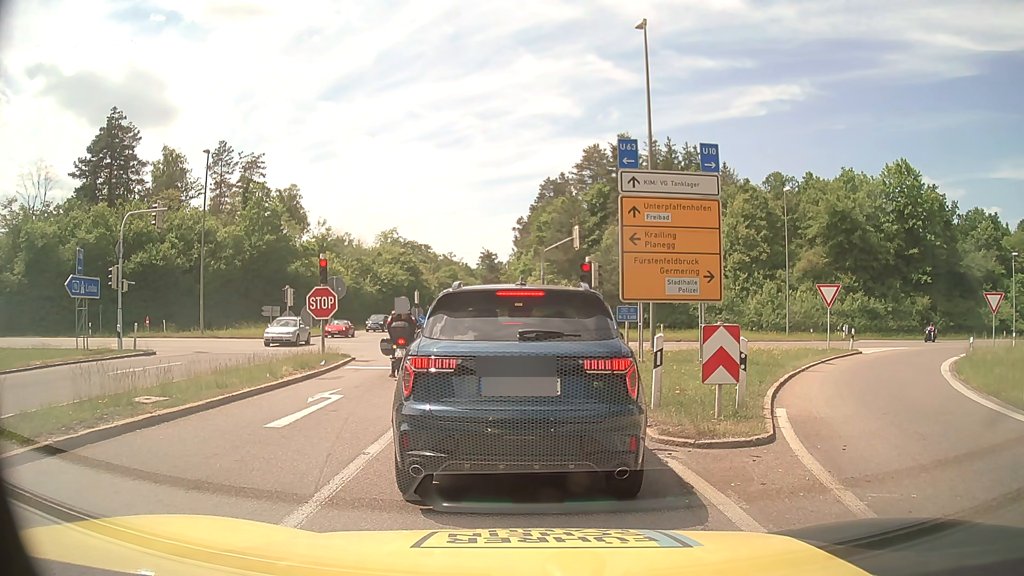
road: motorway_link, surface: asphalt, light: Day
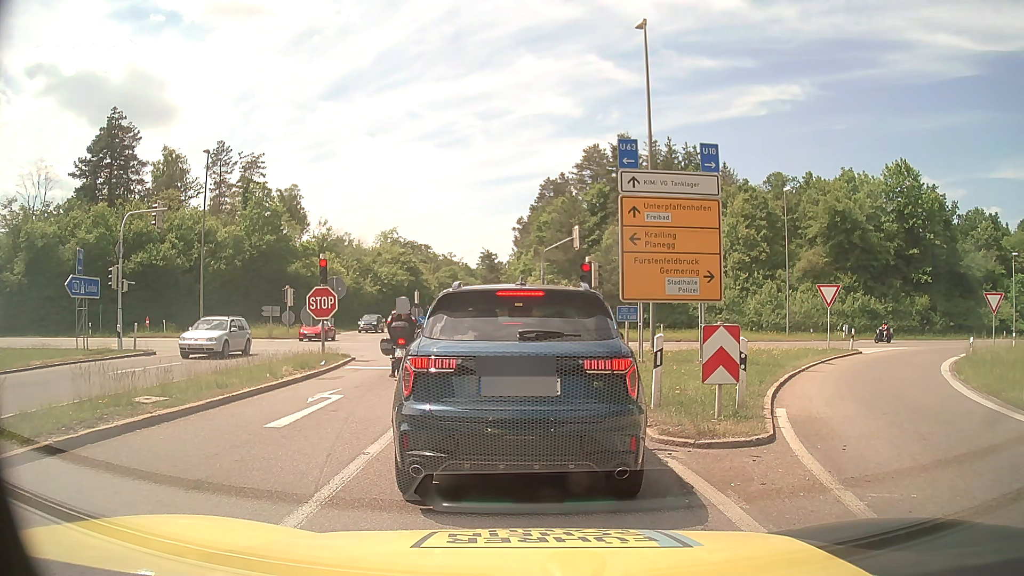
(0.0, 0.0) m; 0°
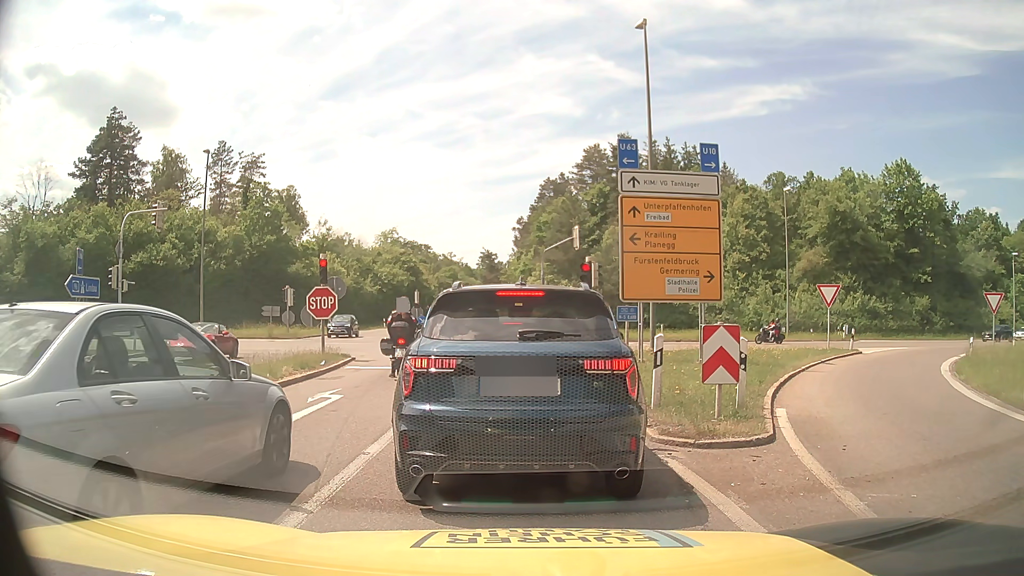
(0.0, 0.0) m; 0°
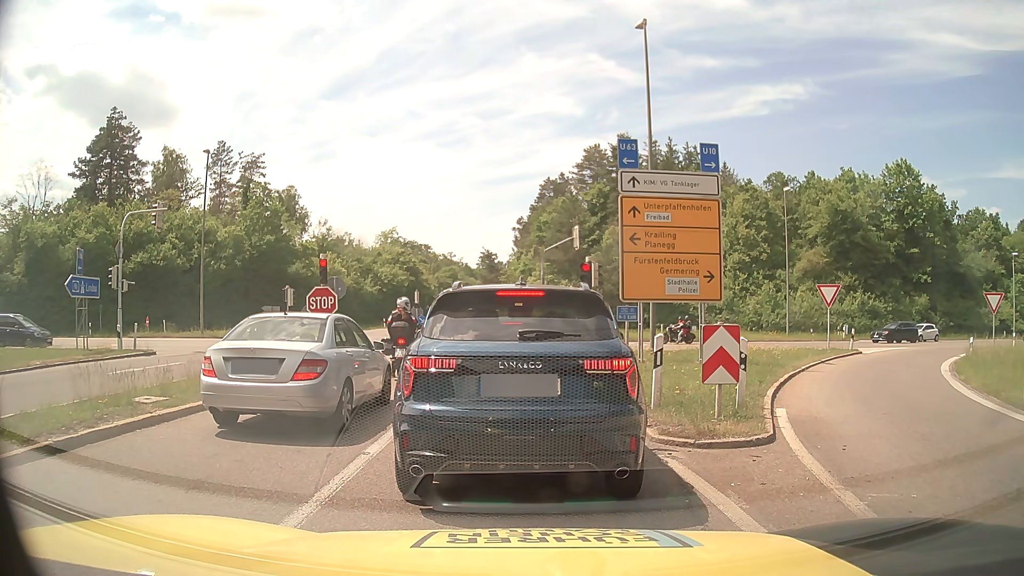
(0.0, 0.0) m; 0°
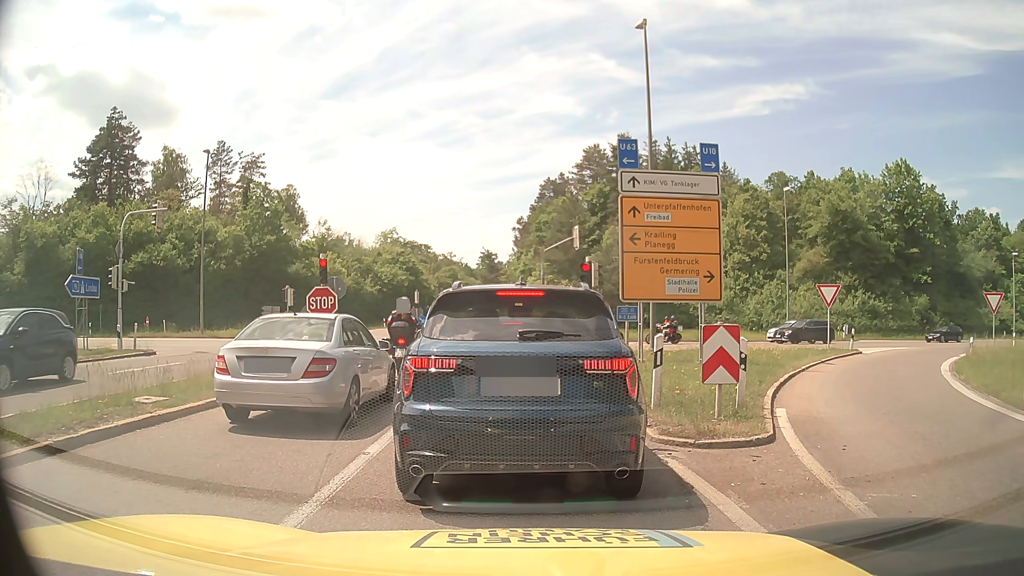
(0.0, 0.0) m; 0°
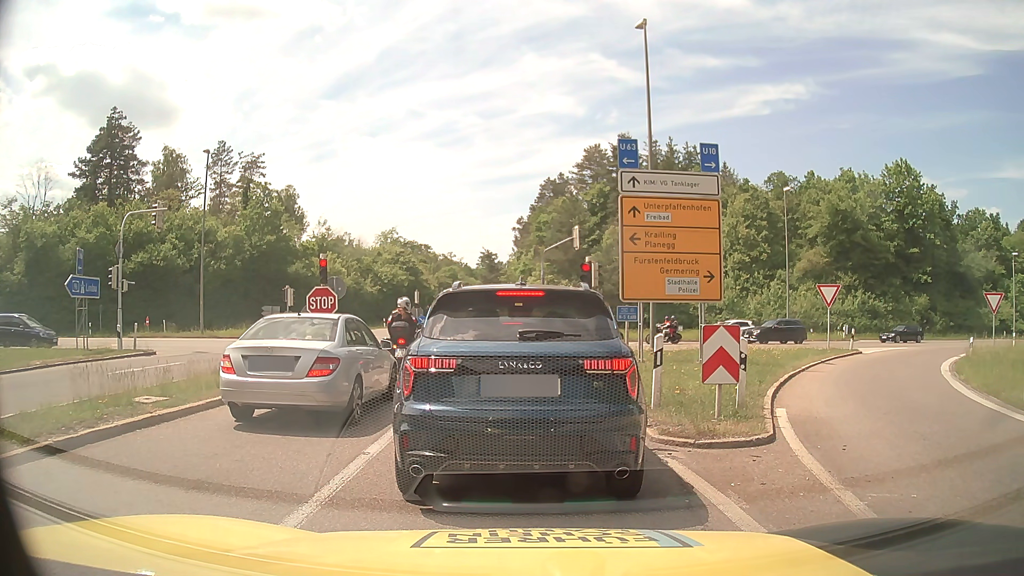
(0.0, 0.0) m; 0°
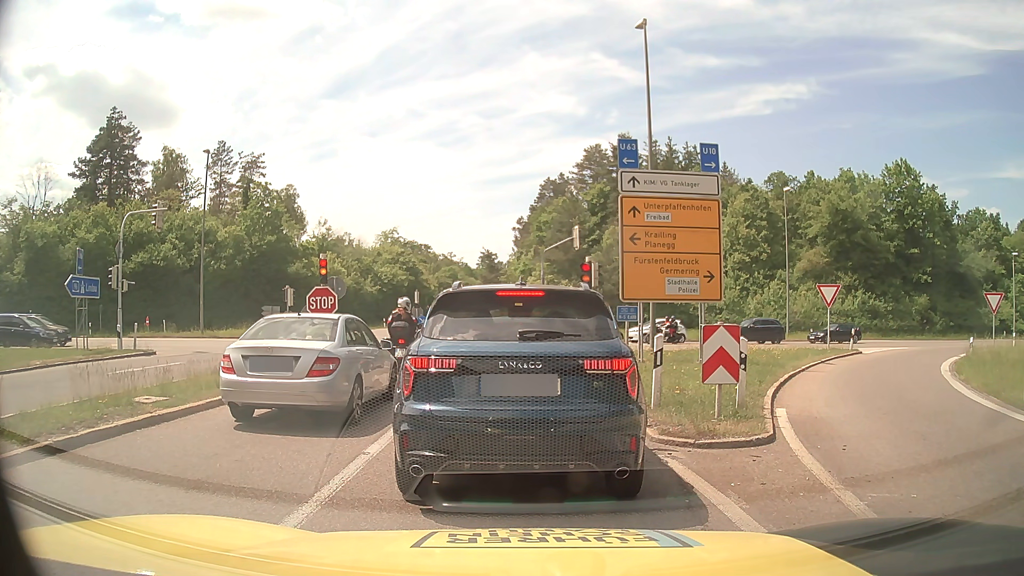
(0.0, 0.0) m; 0°
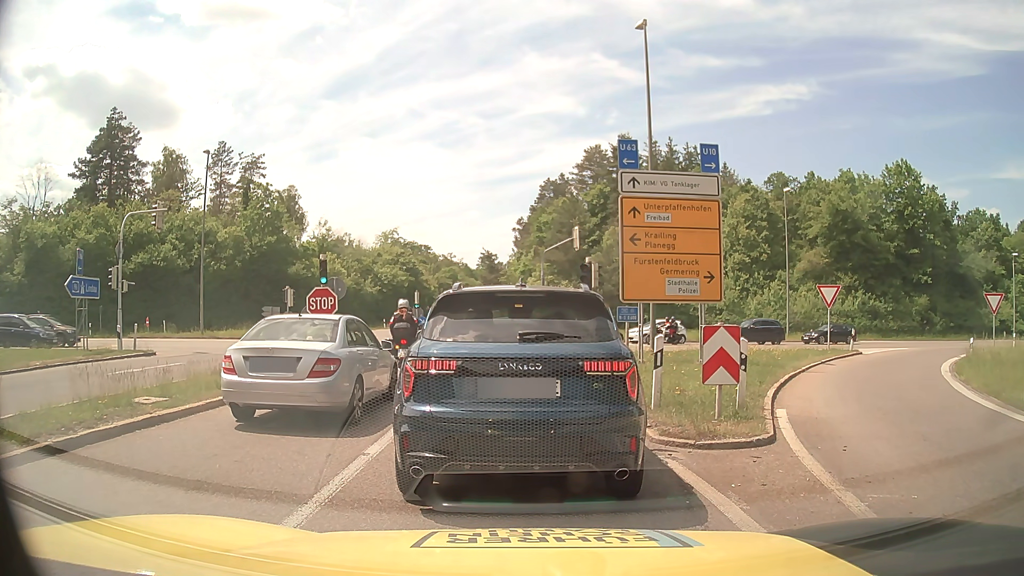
(0.0, 0.0) m; 0°
(0, +10) (0, +20) (-1, +30) (-2, +40) (-2, +50) (-3, +60) (-4, +70) (-5, +80) (-6, +90) (-6, +100) m
